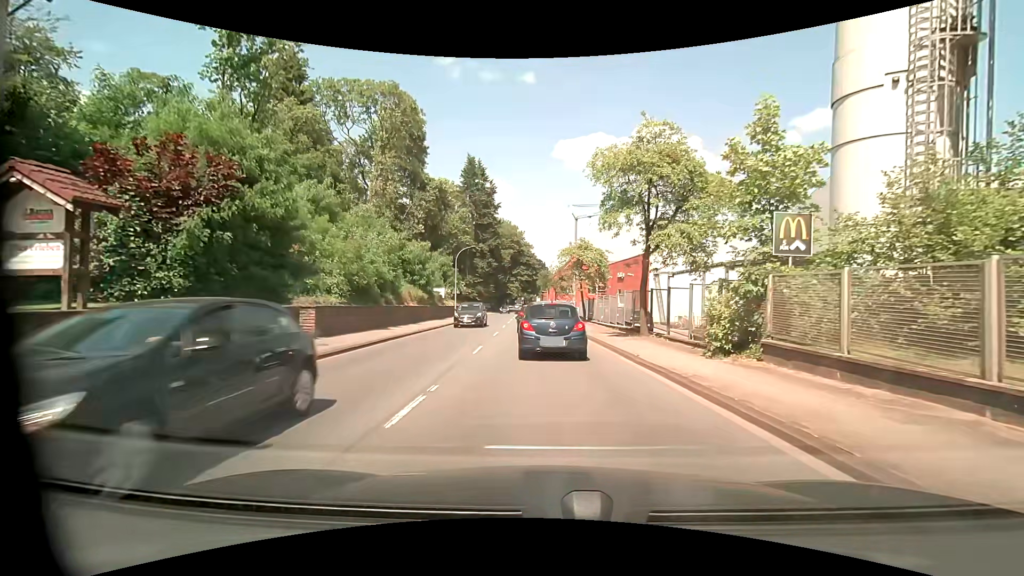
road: primary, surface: asphalt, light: Day
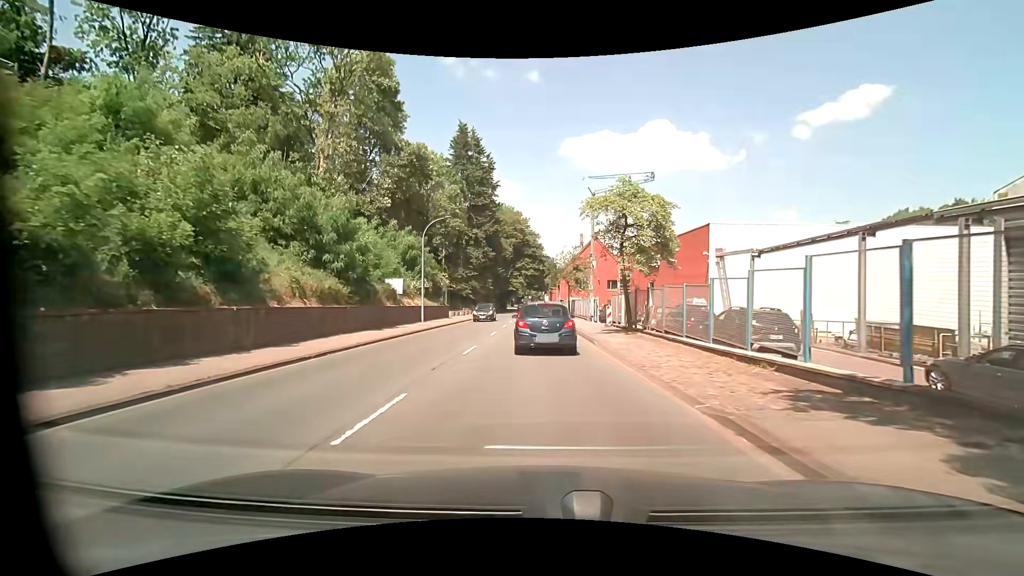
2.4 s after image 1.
(-0.1, +18.1) m; 0°
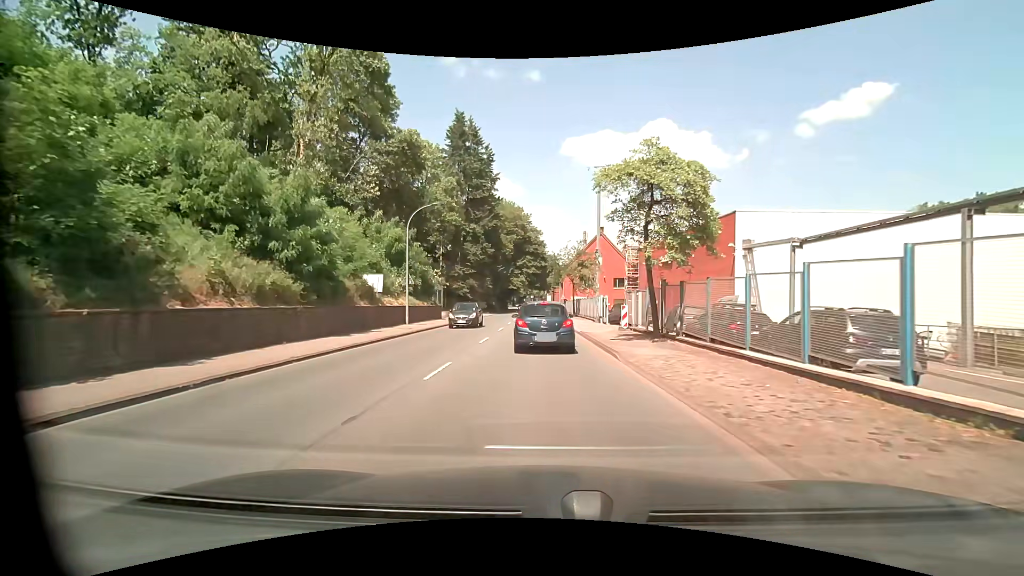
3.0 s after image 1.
(0.0, +4.8) m; 0°
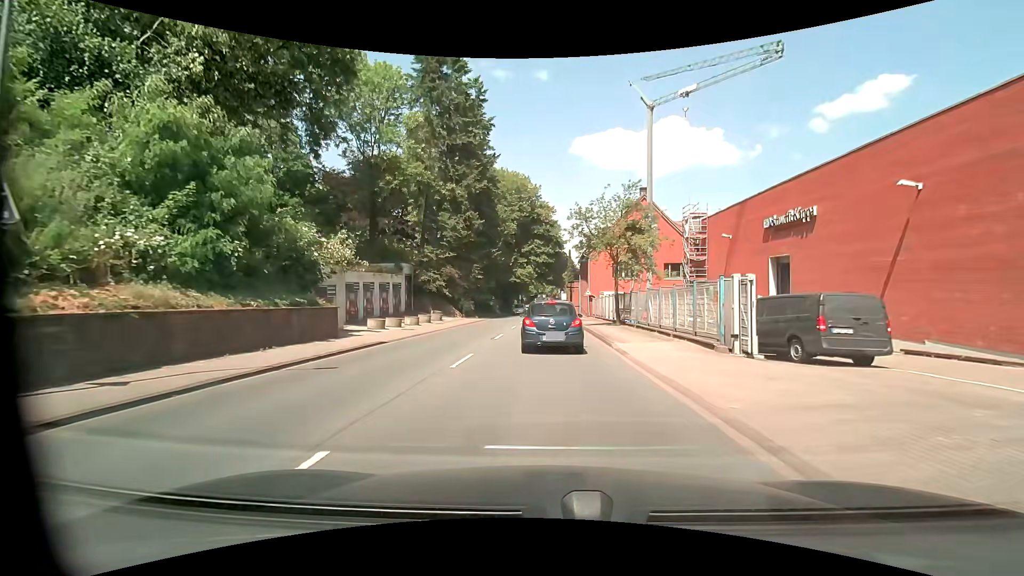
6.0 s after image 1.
(-0.4, +25.1) m; -2°
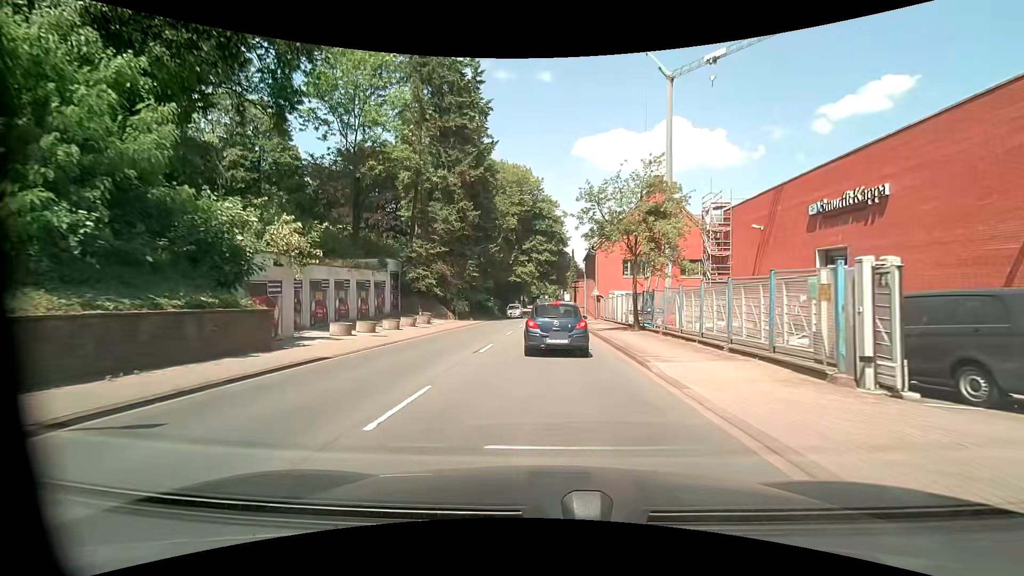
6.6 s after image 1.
(0.0, +5.2) m; 0°
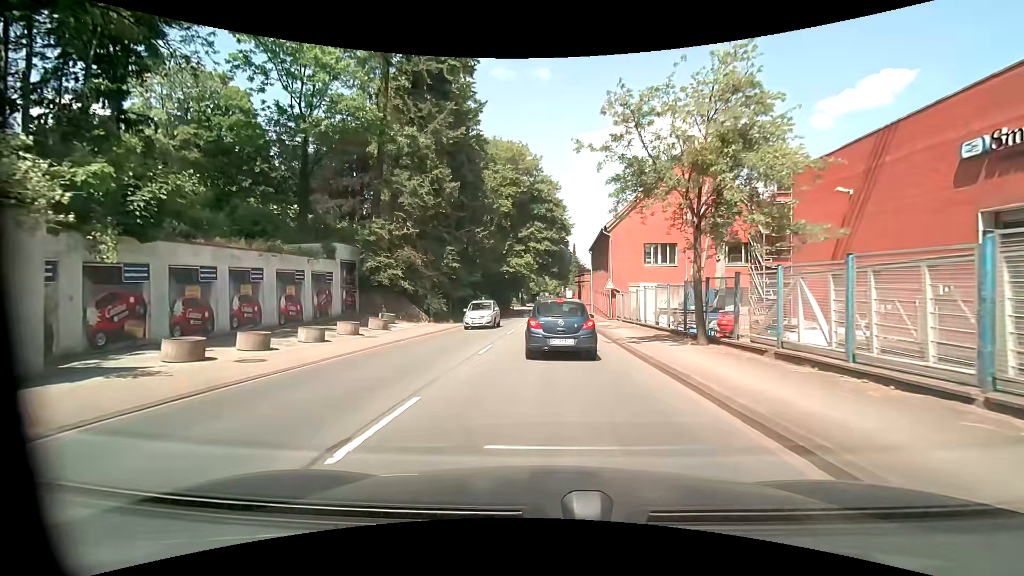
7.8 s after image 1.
(0.0, +10.0) m; 0°
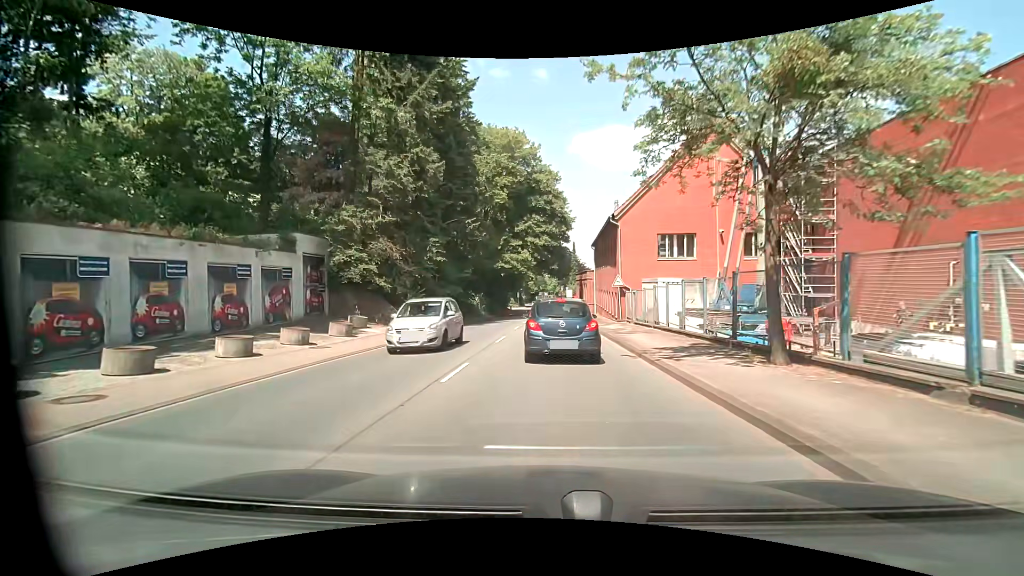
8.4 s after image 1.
(0.0, +4.7) m; 0°
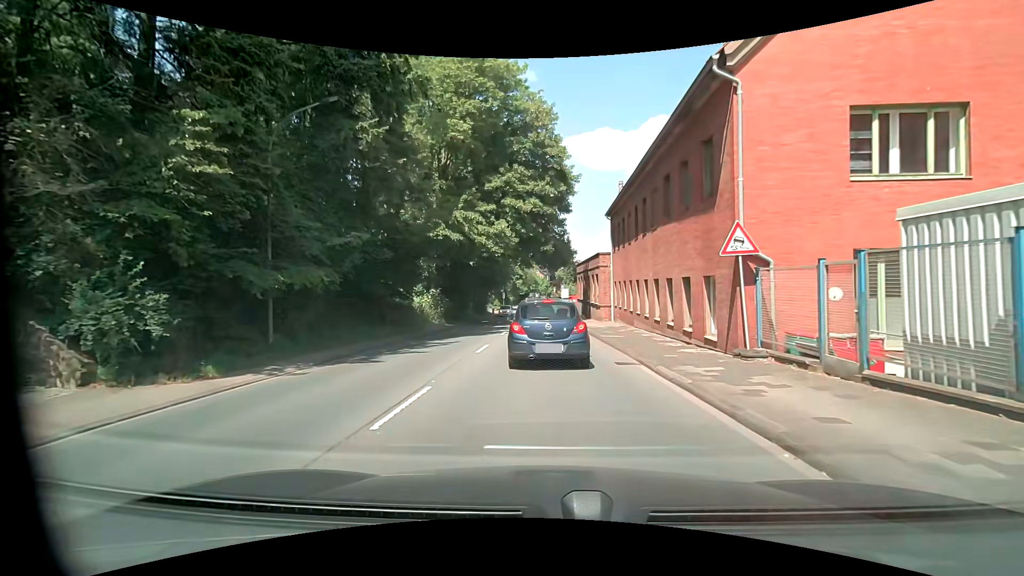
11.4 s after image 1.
(+0.2, +20.6) m; -1°
(0, +10) (+1, +20) (+1, +30) (+1, +40) (+2, +50) (+2, +60) (+2, +70) (+2, +80) (+2, +90) (+2, +100) m
